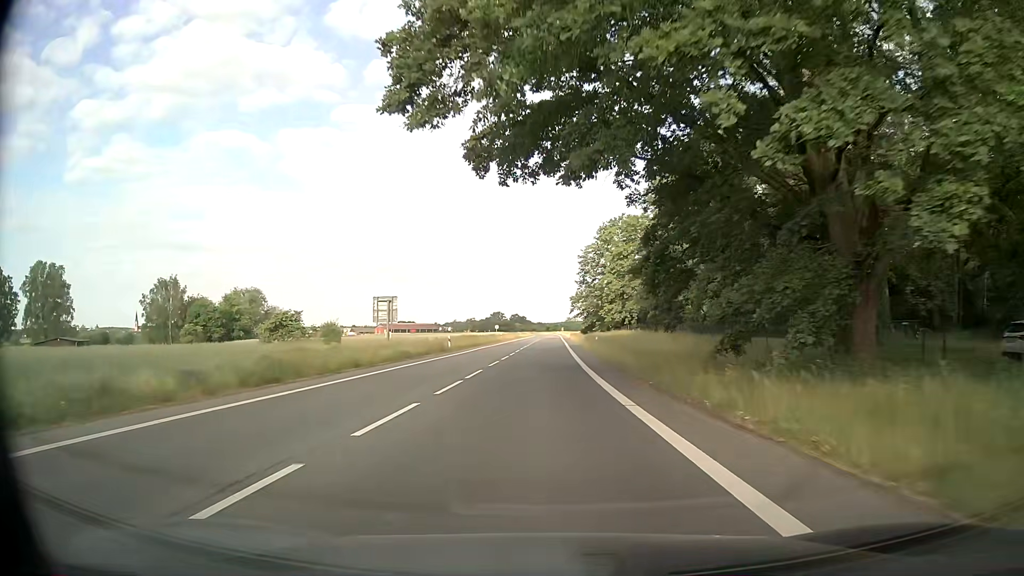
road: secondary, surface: asphalt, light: Day
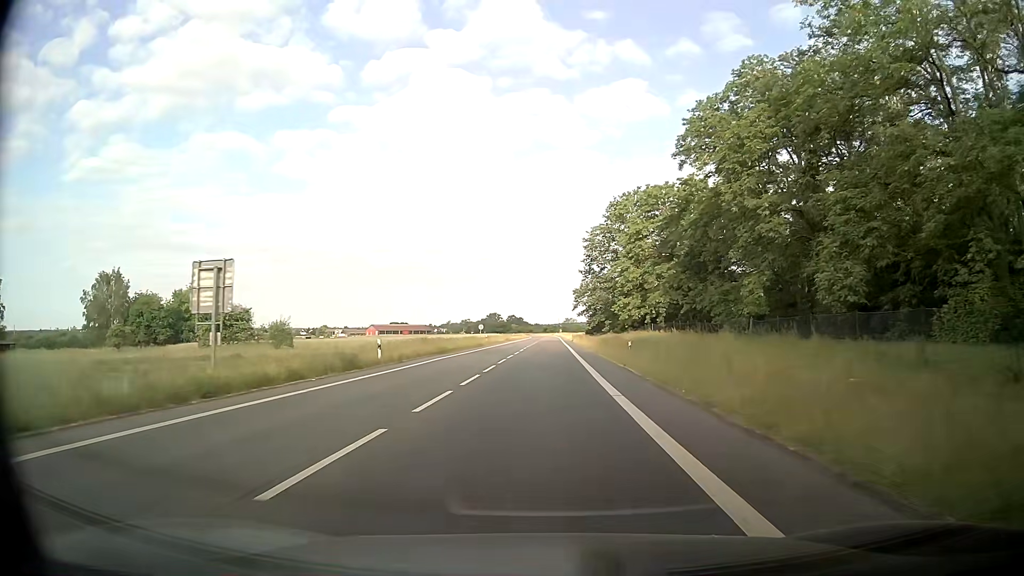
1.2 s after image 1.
(0.0, +21.5) m; 0°
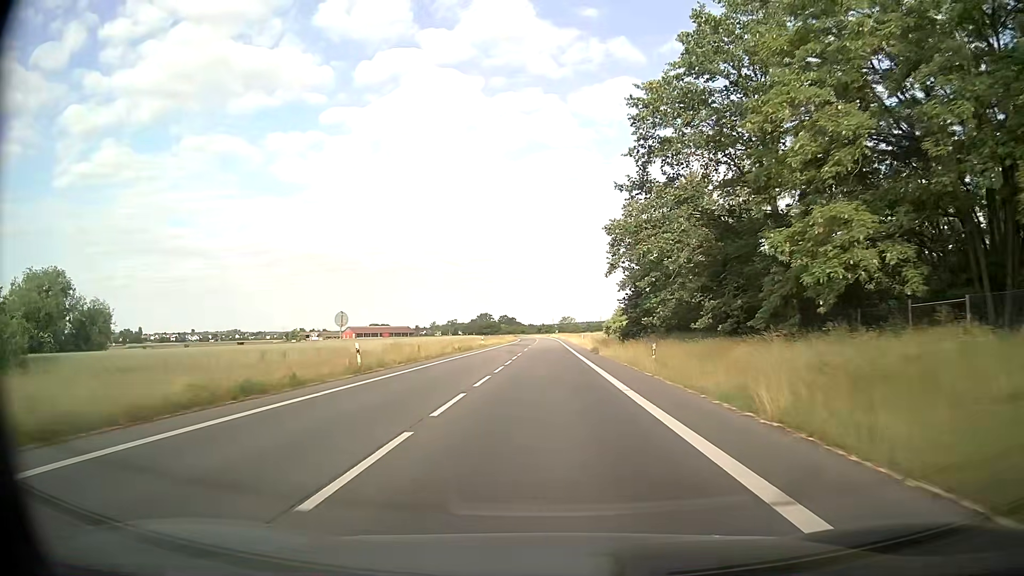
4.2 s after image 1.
(+0.5, +54.2) m; +1°
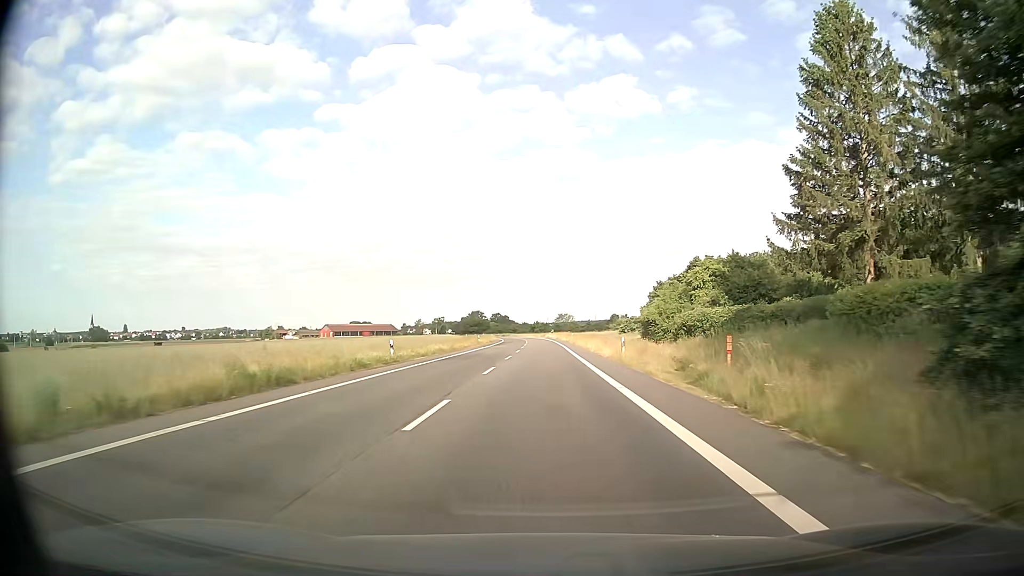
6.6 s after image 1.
(+0.2, +43.7) m; 0°
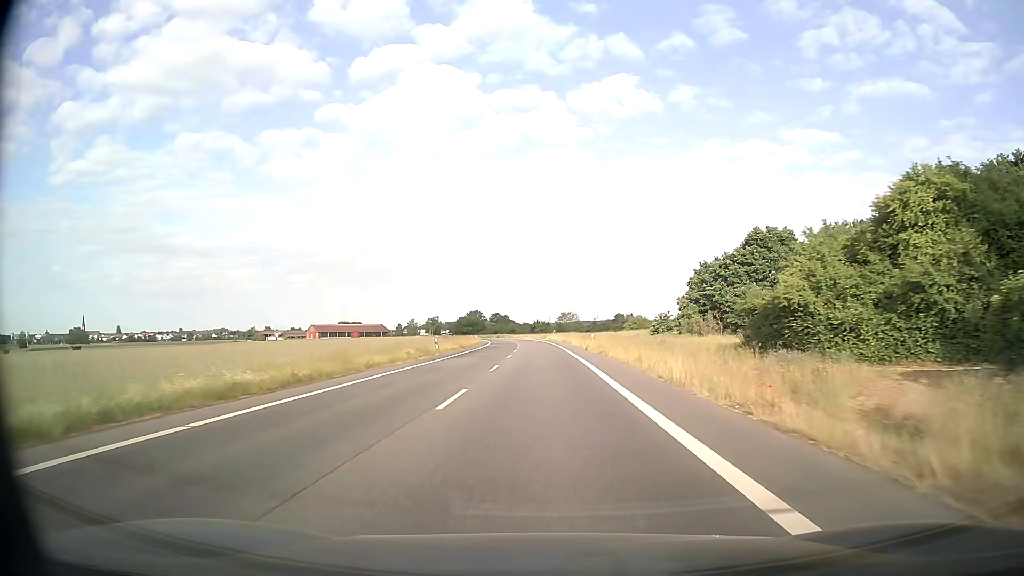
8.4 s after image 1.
(0.0, +33.0) m; 0°
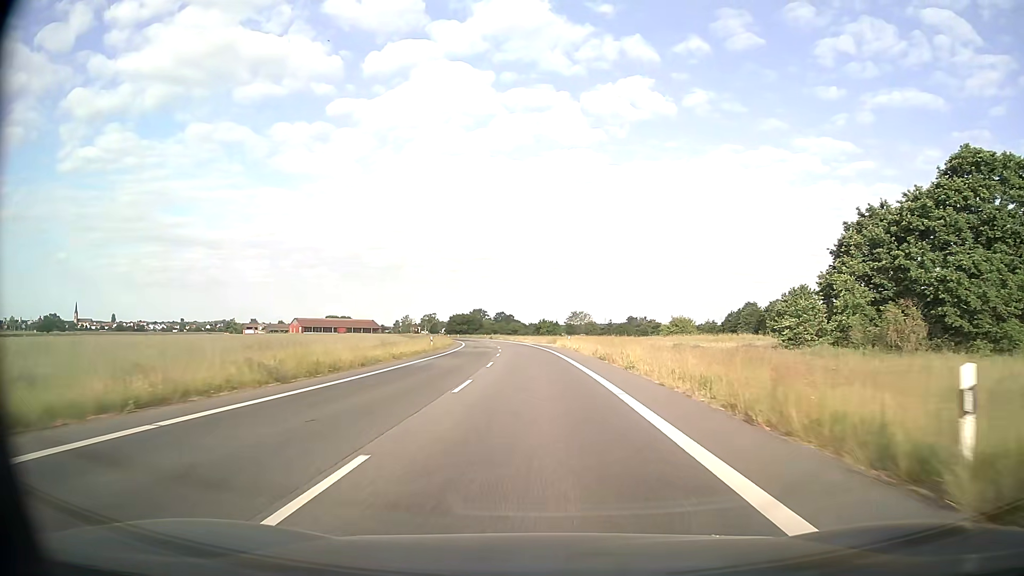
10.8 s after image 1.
(-0.2, +44.3) m; -1°
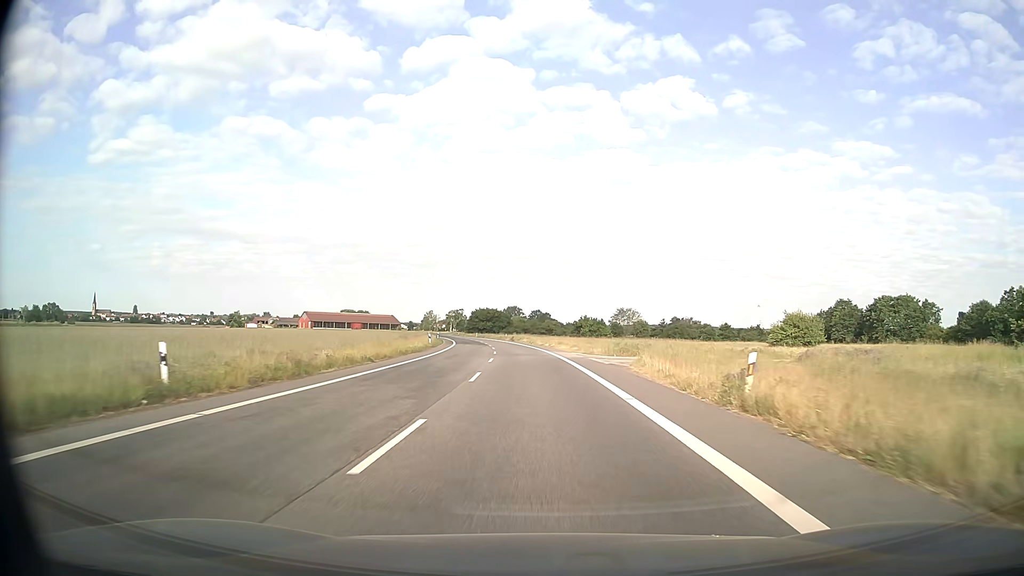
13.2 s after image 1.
(-1.1, +44.4) m; -3°
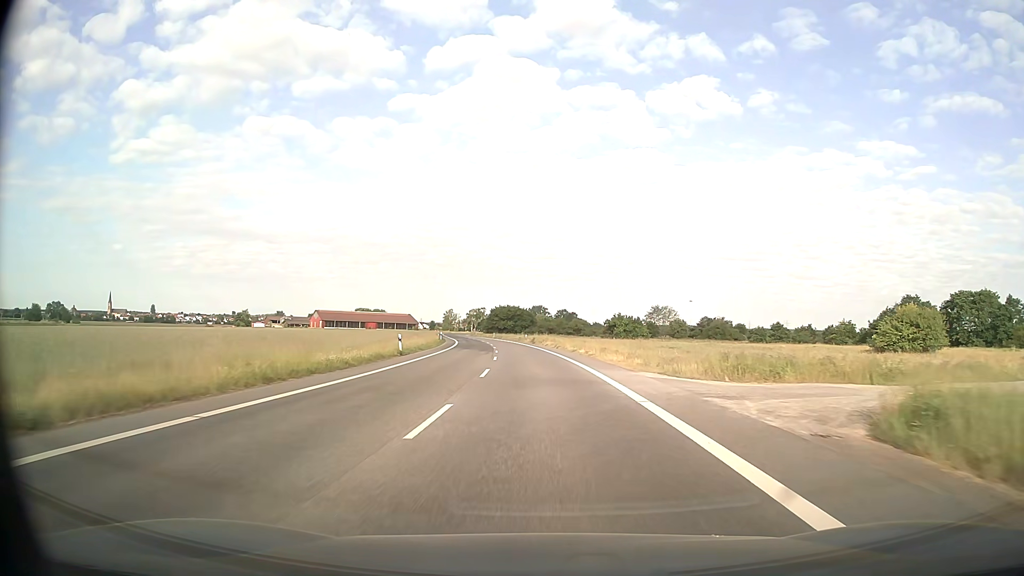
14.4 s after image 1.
(-0.4, +22.3) m; -2°
(0, +10) (0, +20) (-1, +30) (-1, +40) (-2, +50) (-3, +60) (-4, +70) (-5, +80) (-6, +90) (-8, +100) m
